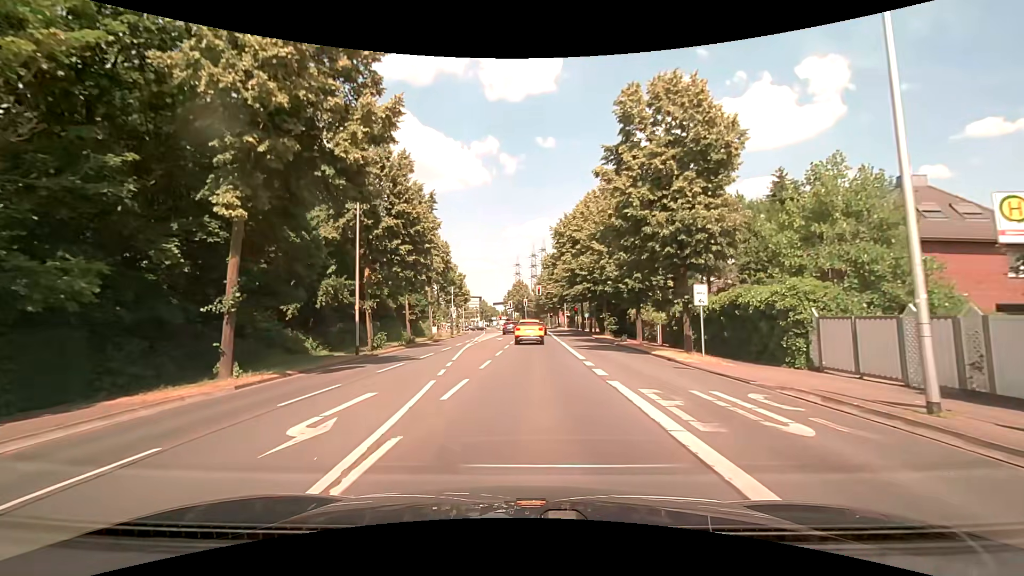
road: secondary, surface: asphalt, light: Day
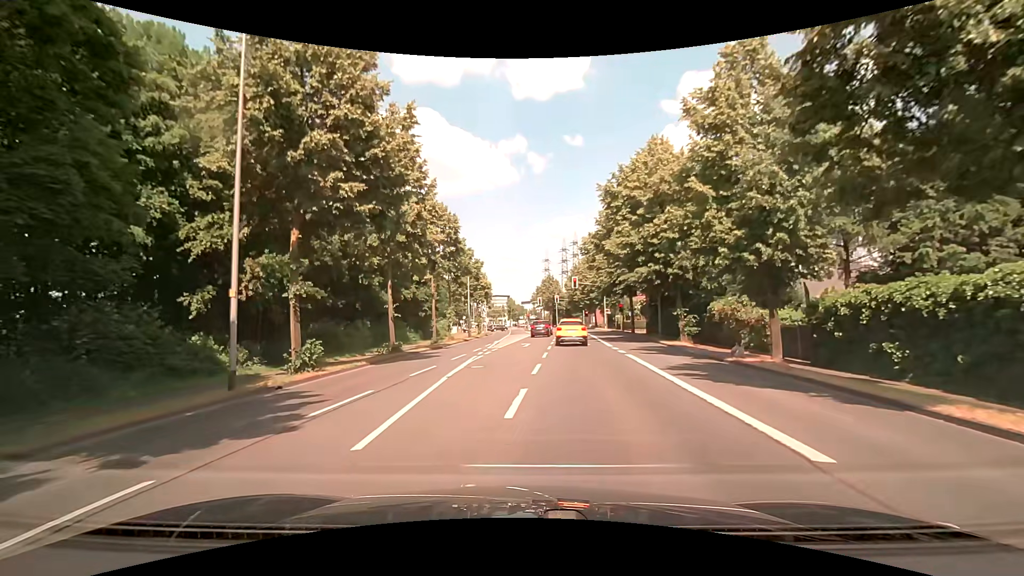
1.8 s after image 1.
(-0.2, +13.8) m; -3°
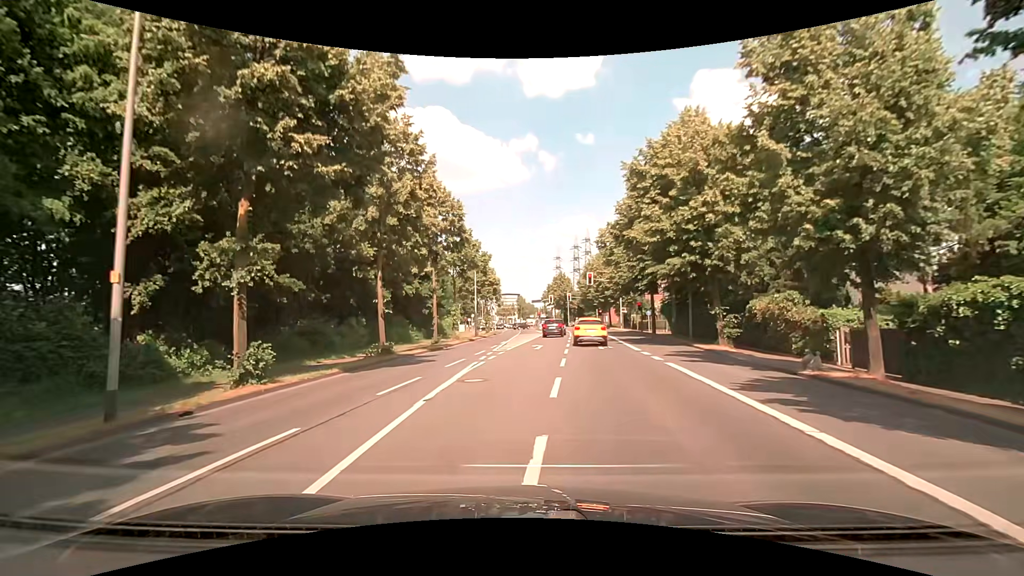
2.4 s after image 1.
(0.0, +4.2) m; -1°
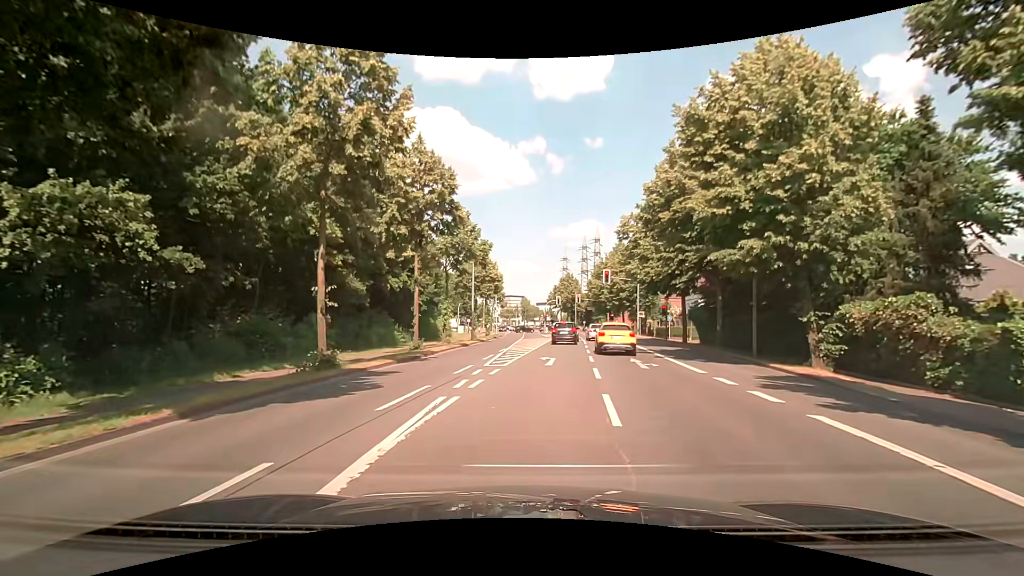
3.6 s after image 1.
(-0.2, +8.0) m; -2°
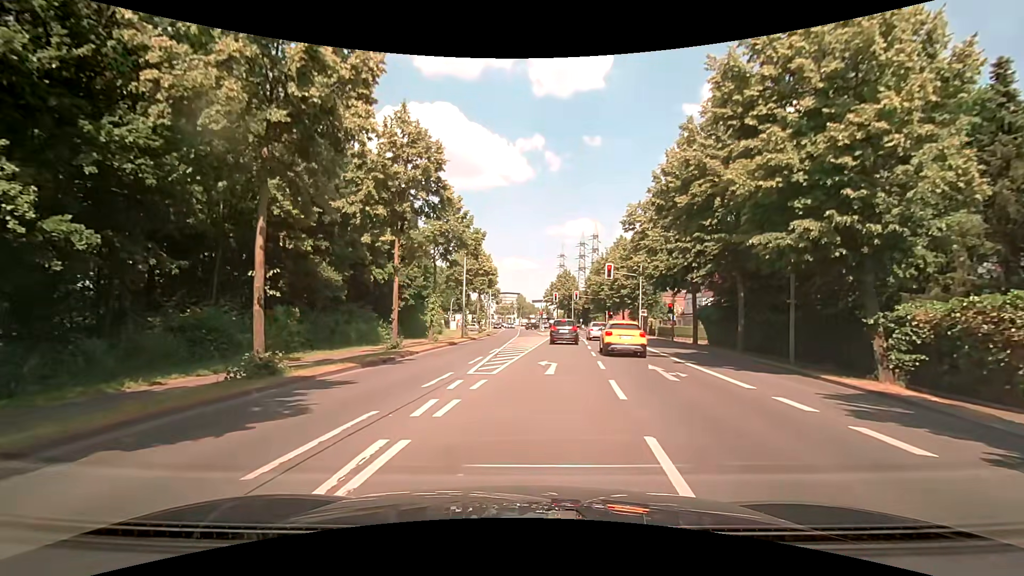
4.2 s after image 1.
(0.0, +3.7) m; +1°
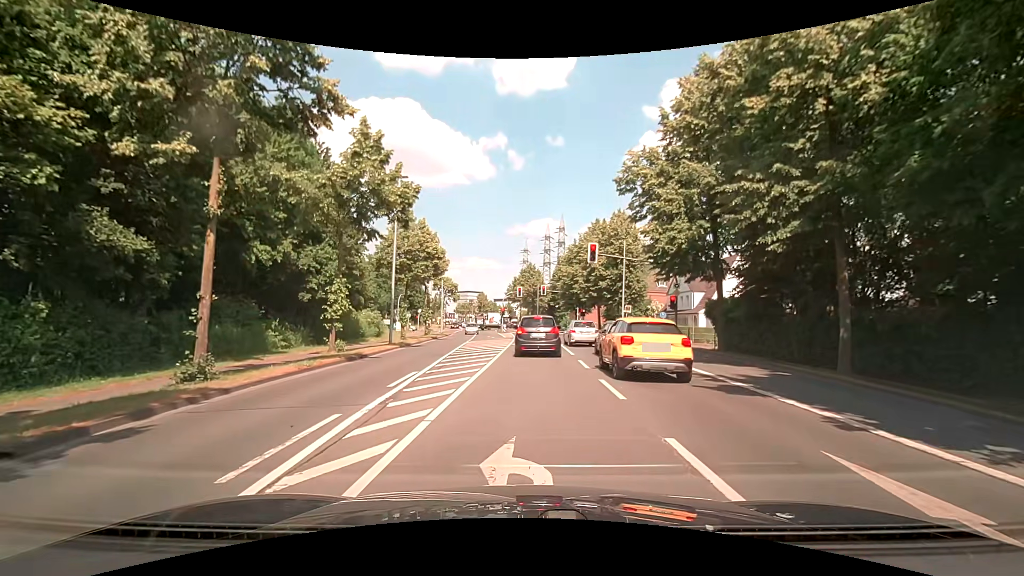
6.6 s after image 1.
(+0.4, +12.0) m; +4°
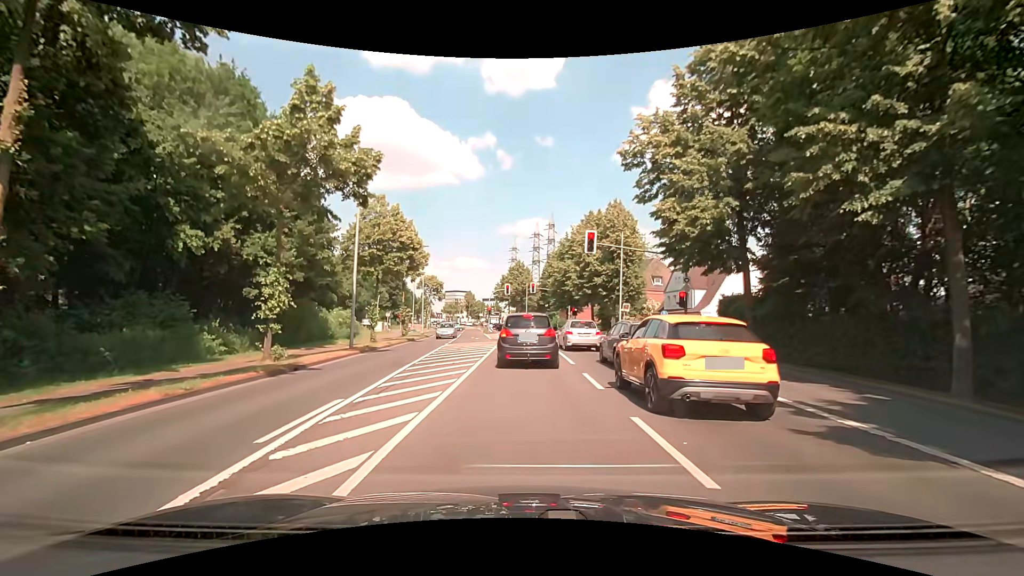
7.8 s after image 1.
(+0.1, +4.7) m; +2°
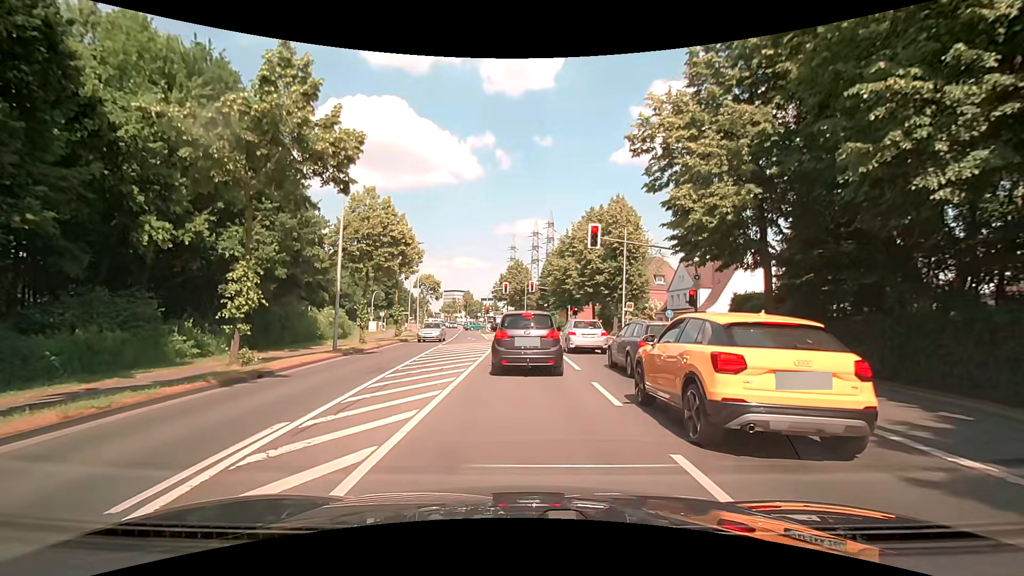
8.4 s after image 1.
(0.0, +2.0) m; 0°
